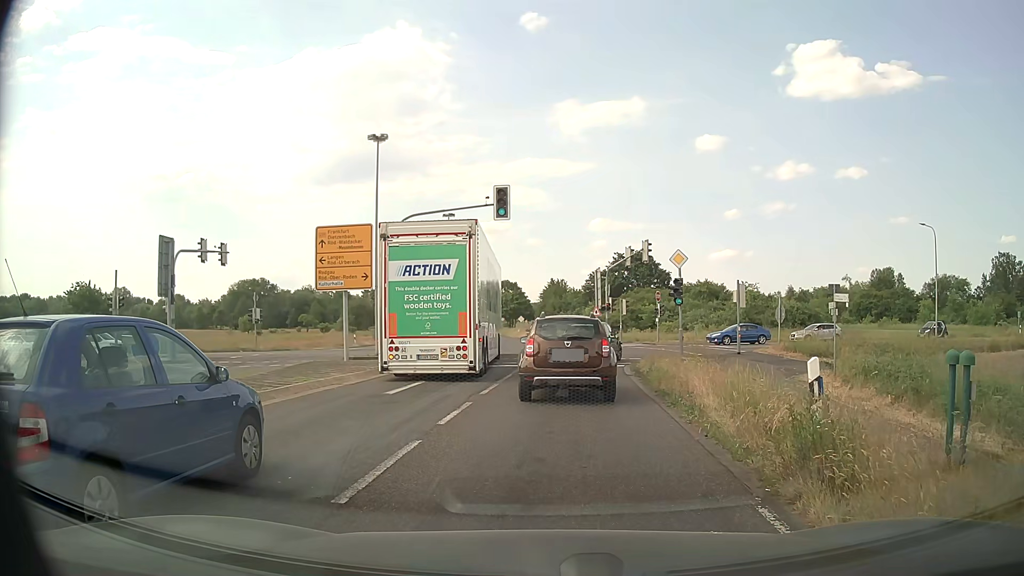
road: primary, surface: asphalt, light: Day
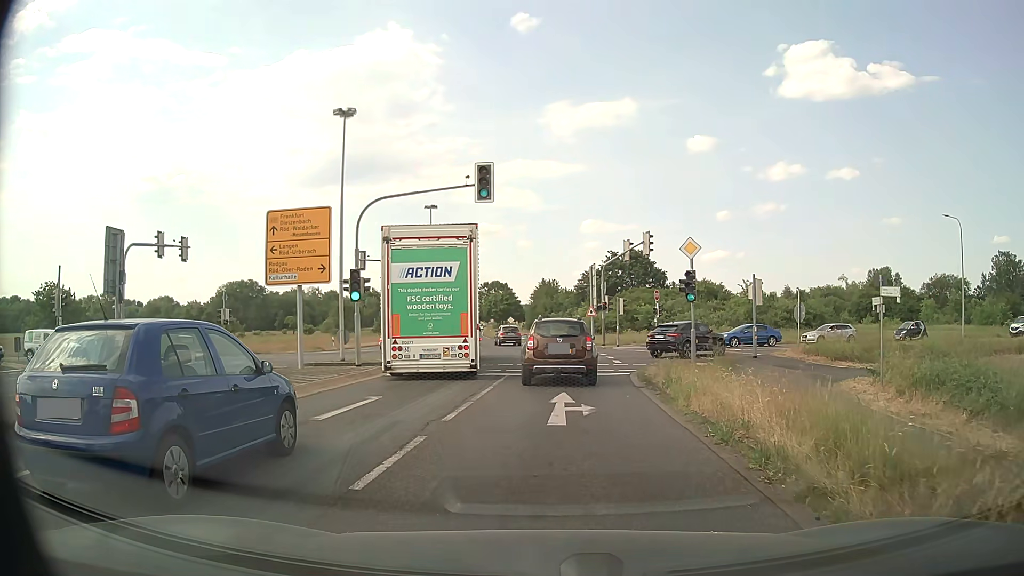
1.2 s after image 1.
(0.0, +4.2) m; +1°
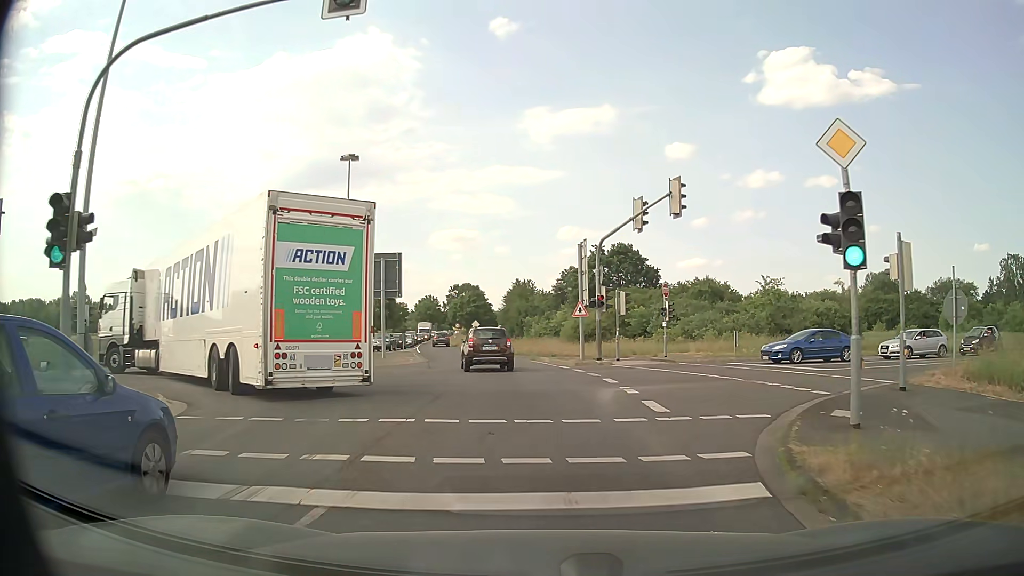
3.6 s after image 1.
(+0.4, +15.2) m; +2°
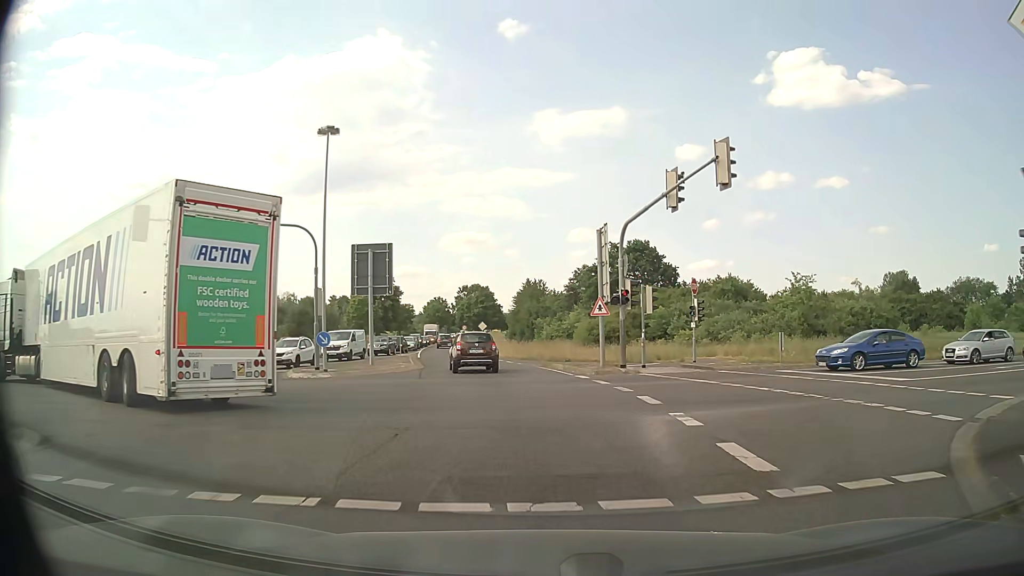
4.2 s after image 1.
(0.0, +5.1) m; -1°
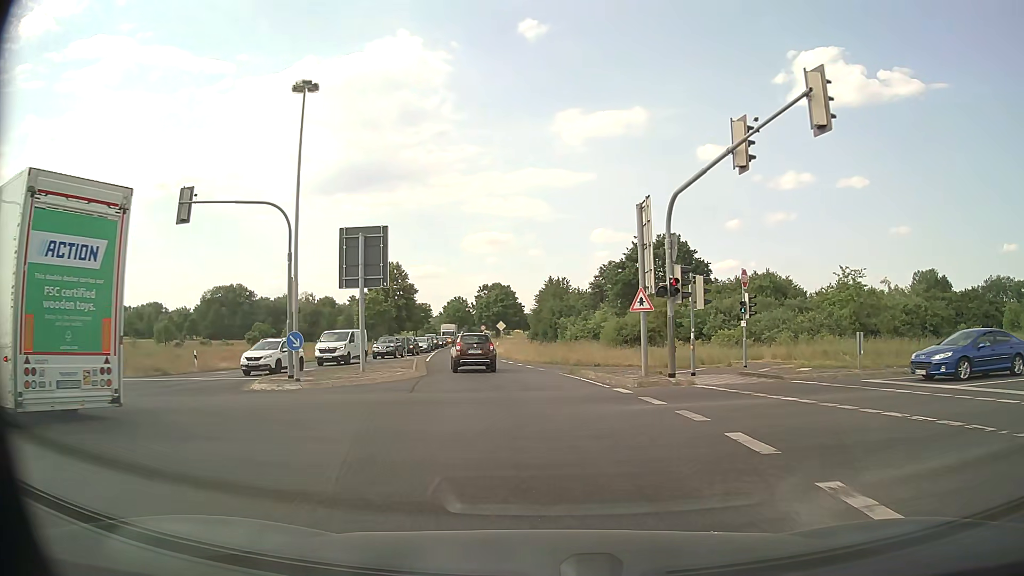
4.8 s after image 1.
(-0.1, +5.5) m; -2°
